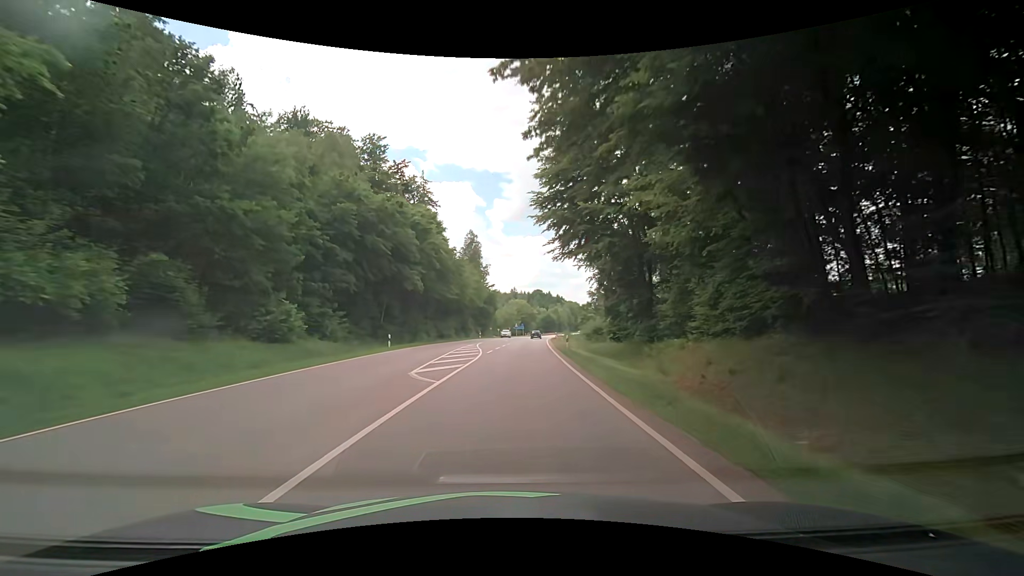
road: secondary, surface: asphalt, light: Day
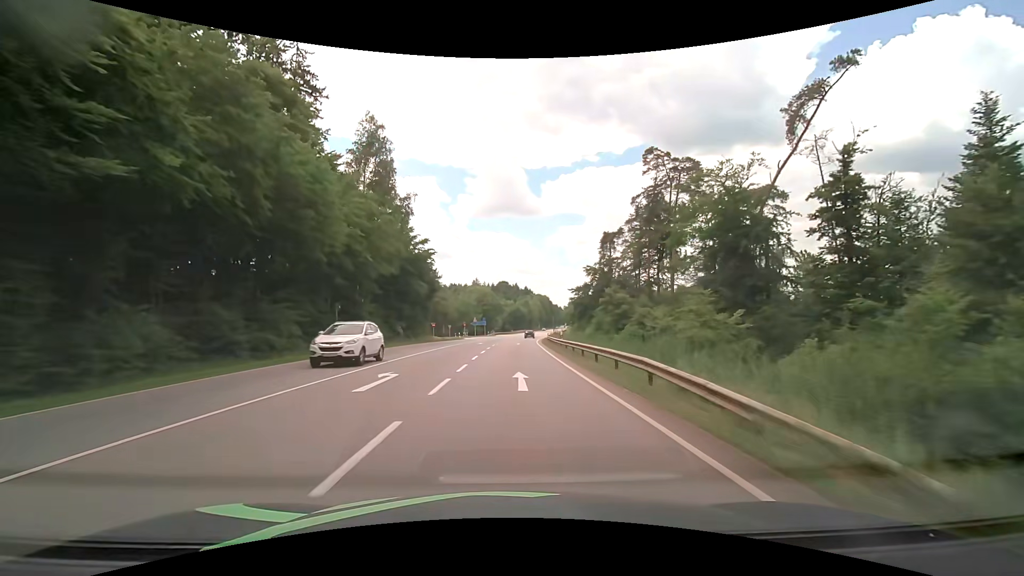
(+2.5, +54.1) m; +4°
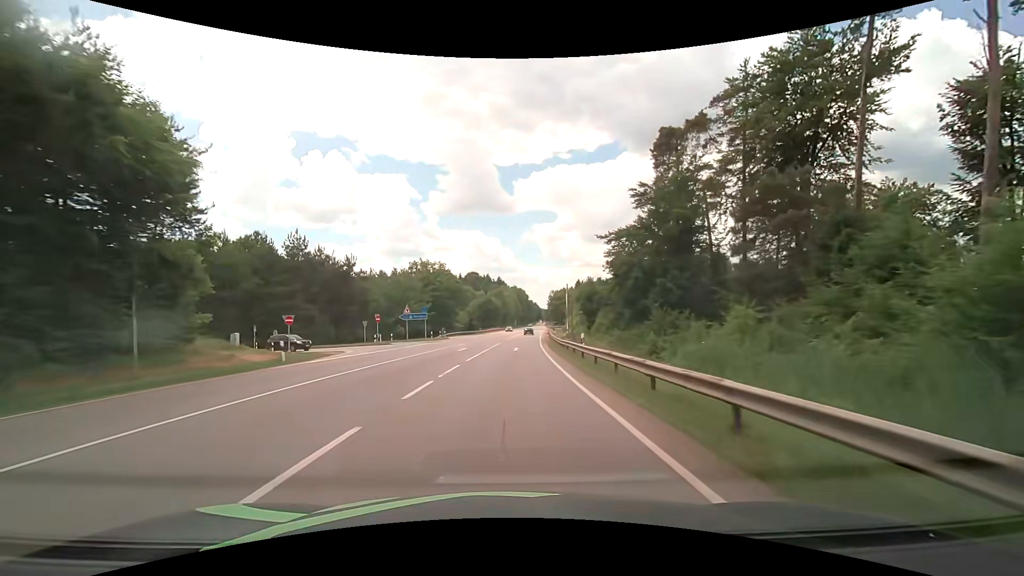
(+1.6, +54.0) m; +3°
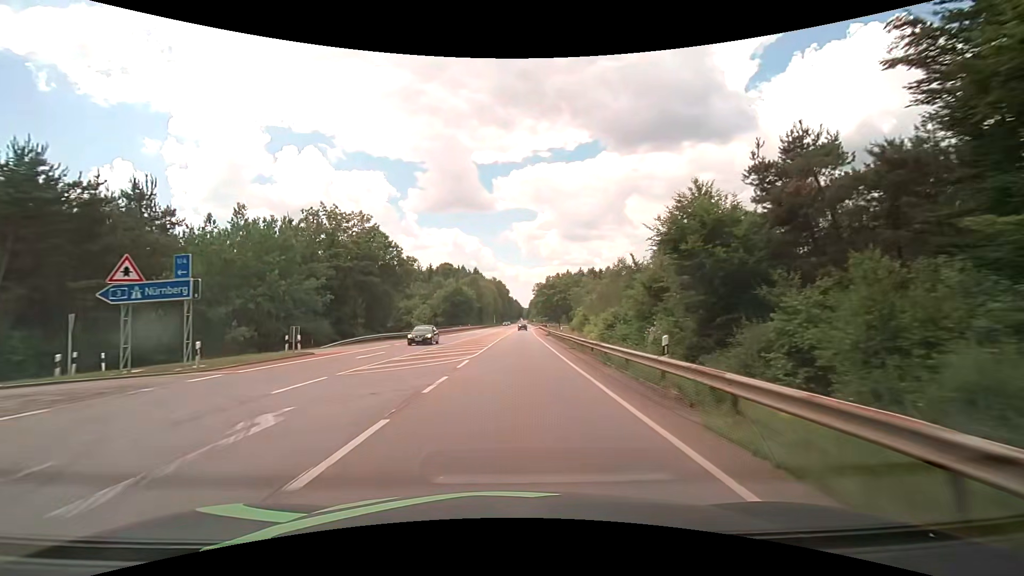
(+1.1, +43.2) m; +3°
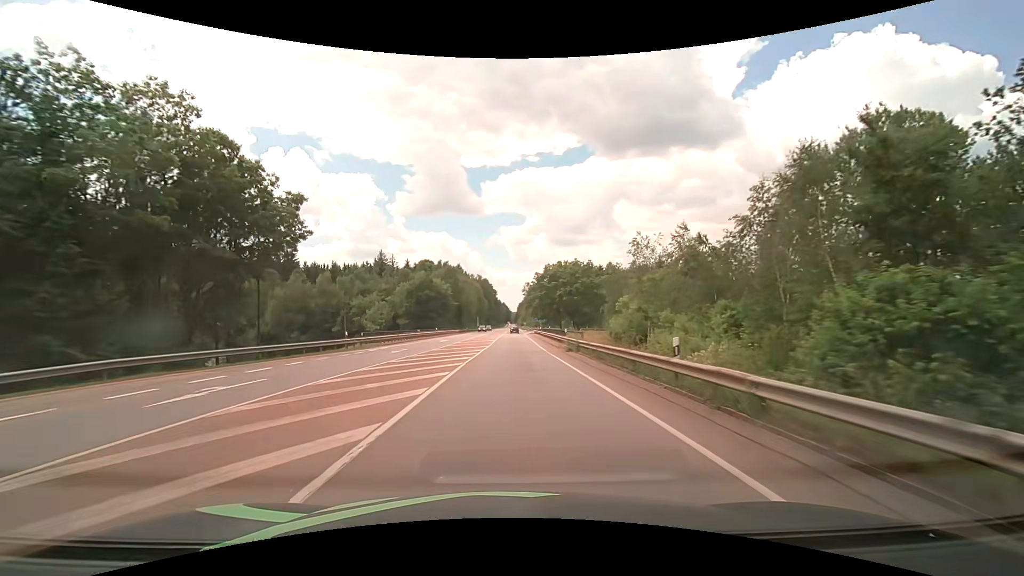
(+0.3, +32.3) m; +1°
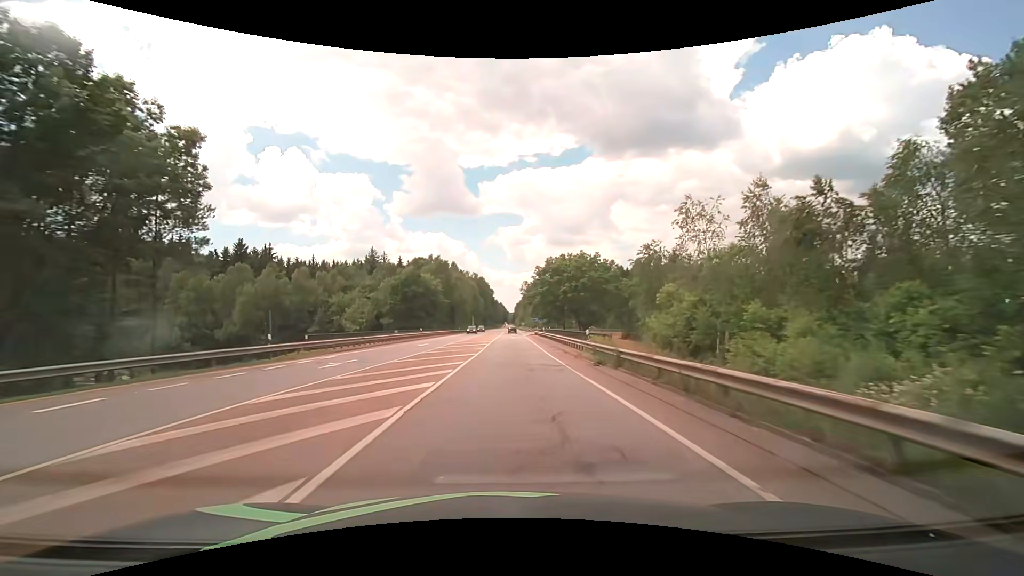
(0.0, +10.7) m; +1°
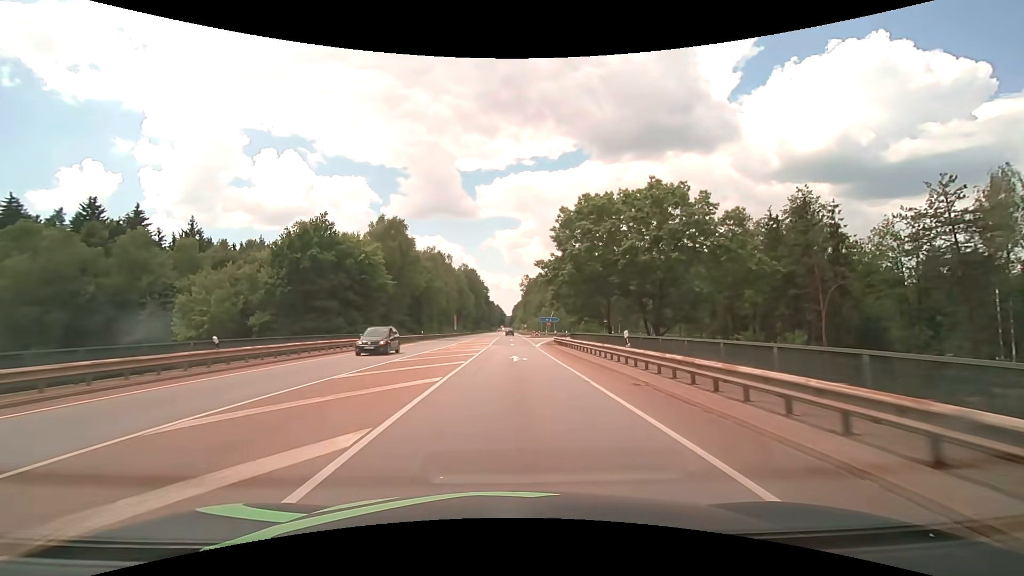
(+0.1, +42.9) m; 0°
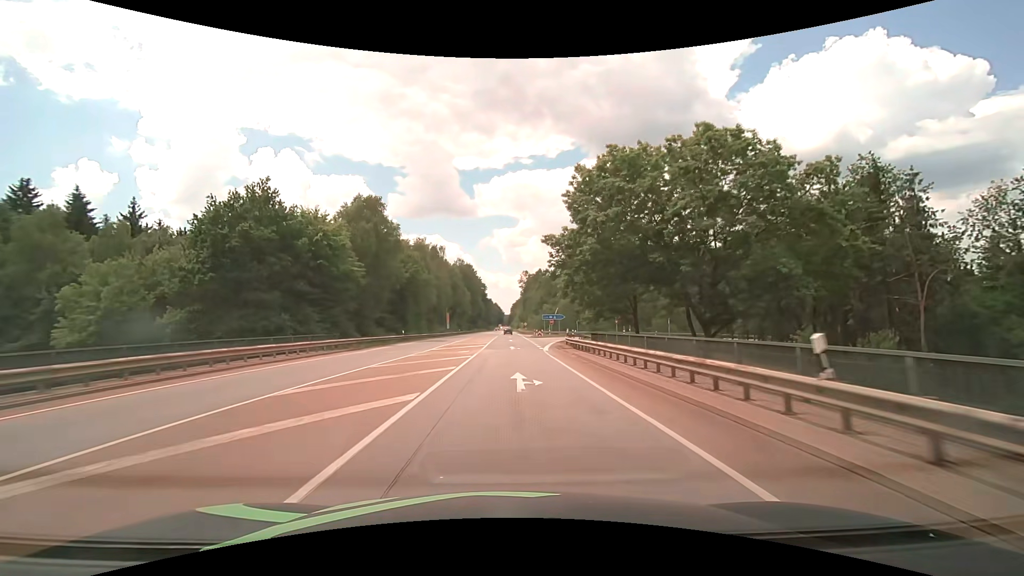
(0.0, +10.7) m; 0°
(0, +10) (0, +20) (0, +30) (0, +40) (0, +50) (0, +60) (0, +70) (0, +80) (0, +90) (0, +100) m
